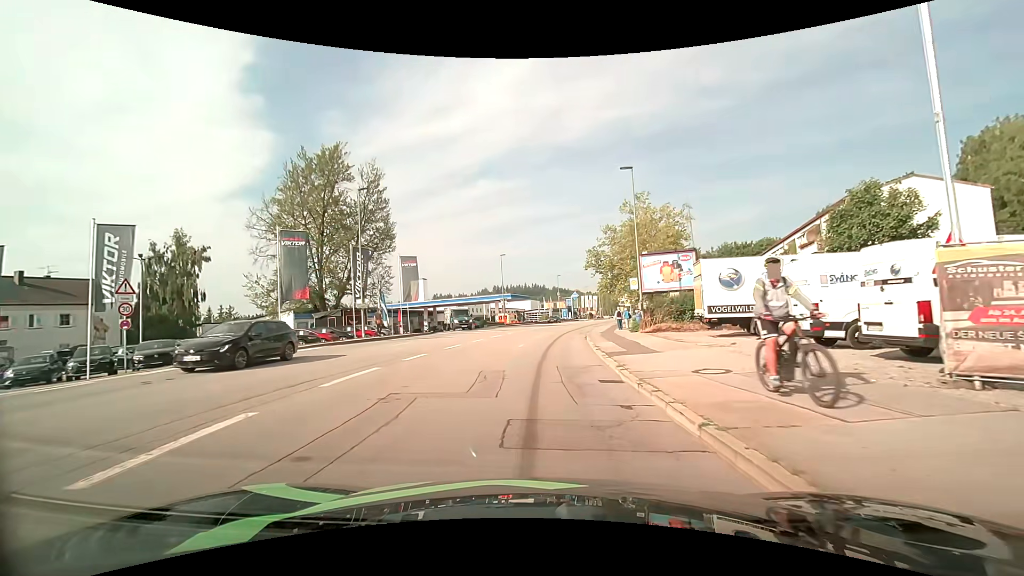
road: tertiary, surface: asphalt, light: Day
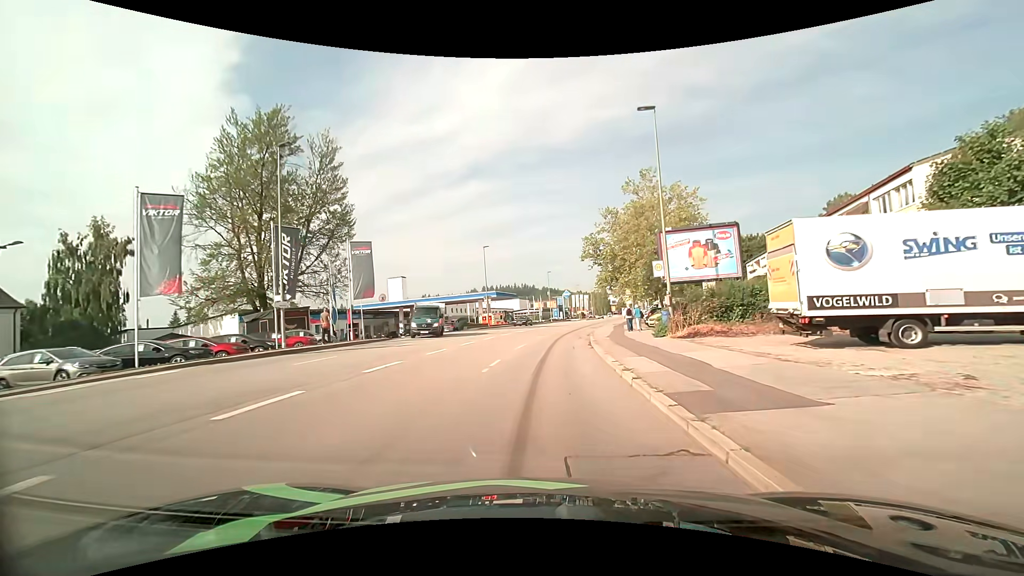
(+0.2, +9.2) m; +2°
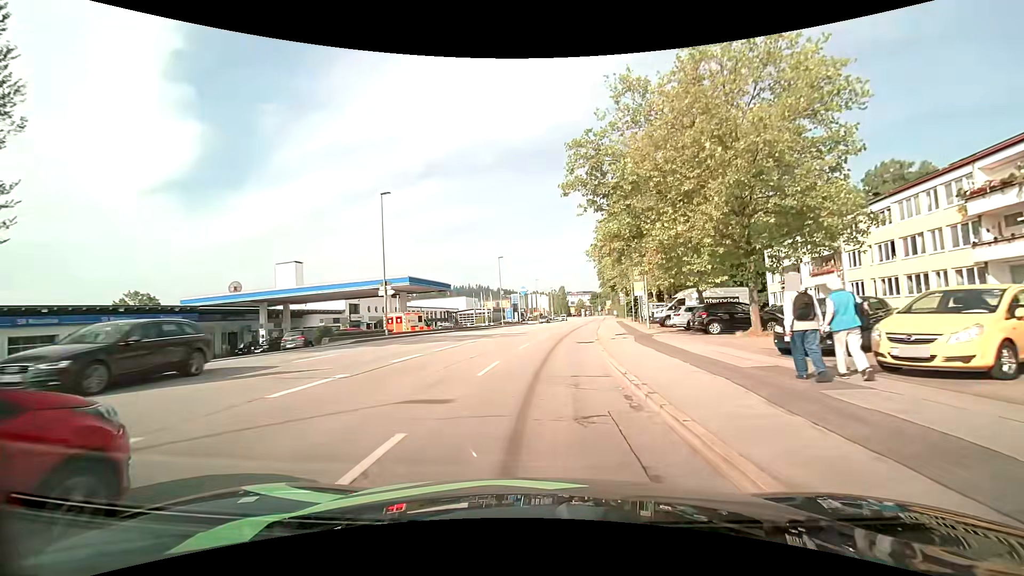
(+0.9, +27.9) m; +5°
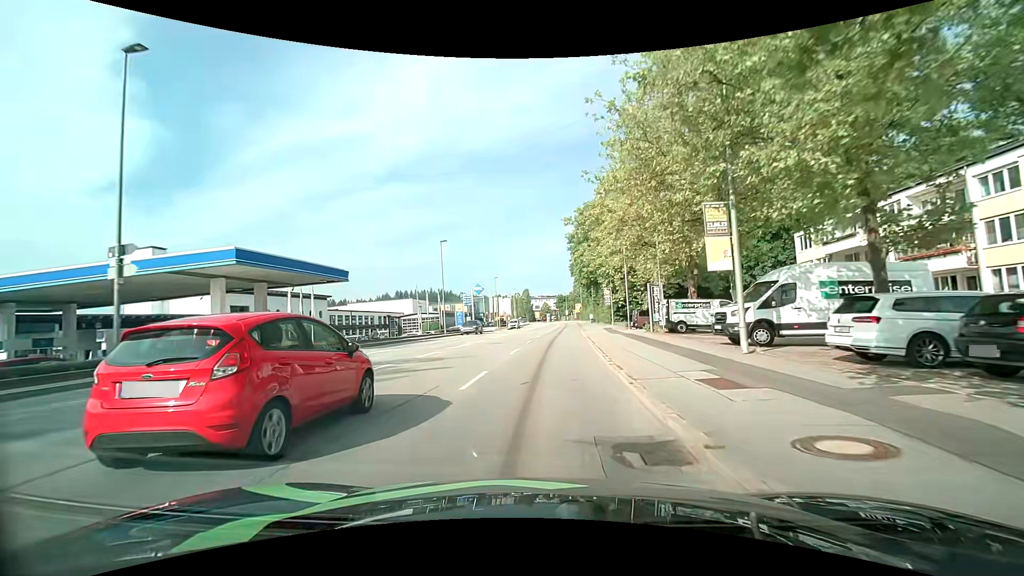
(+0.7, +19.9) m; +5°
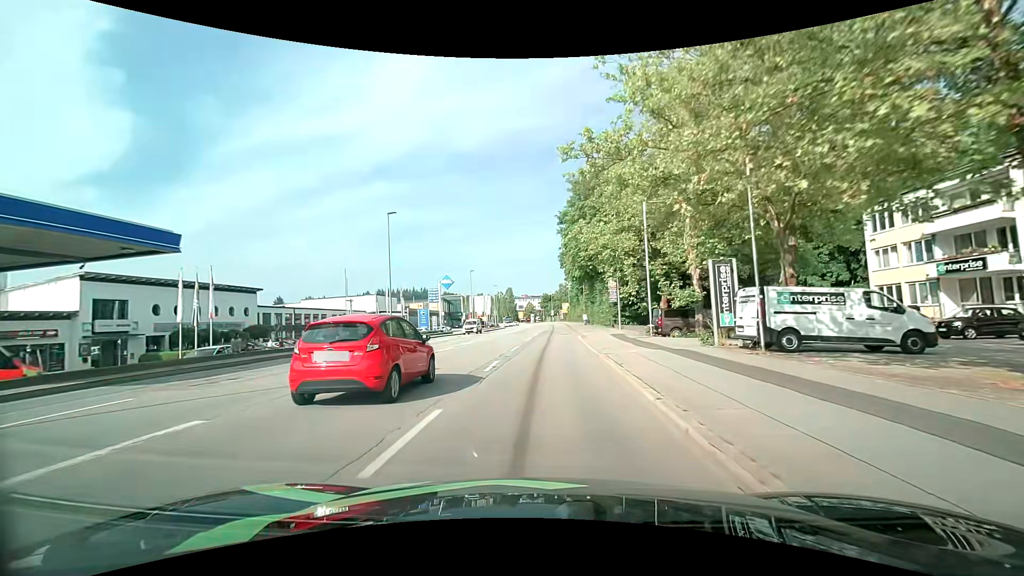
(+0.1, +14.3) m; +2°
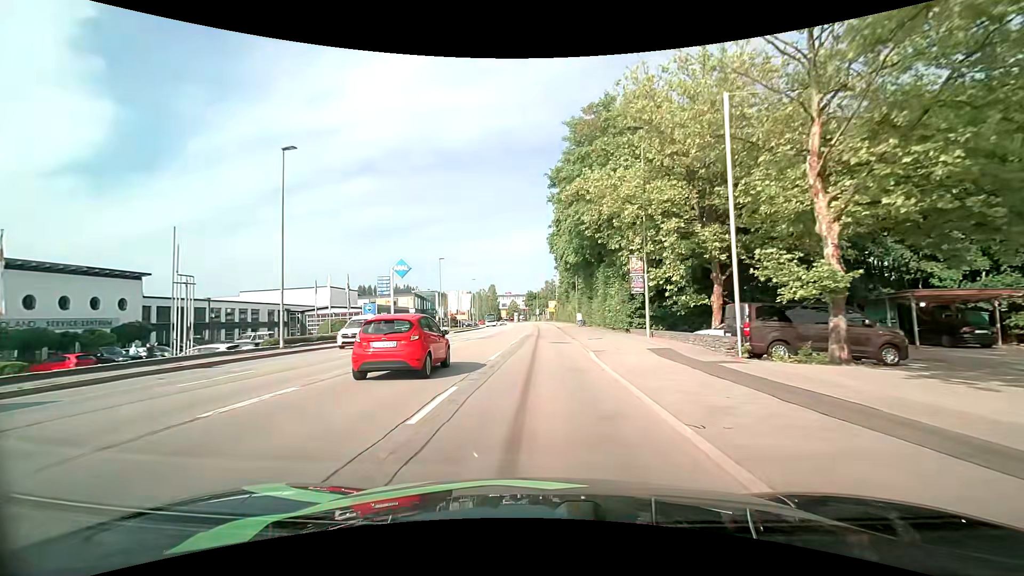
(0.0, +14.7) m; +1°
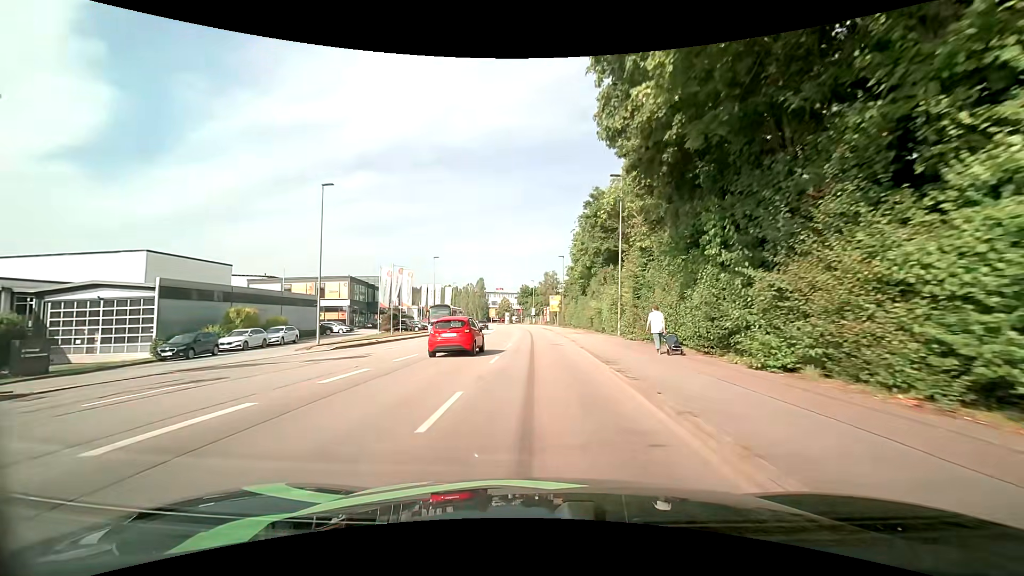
(0.0, +38.2) m; 0°
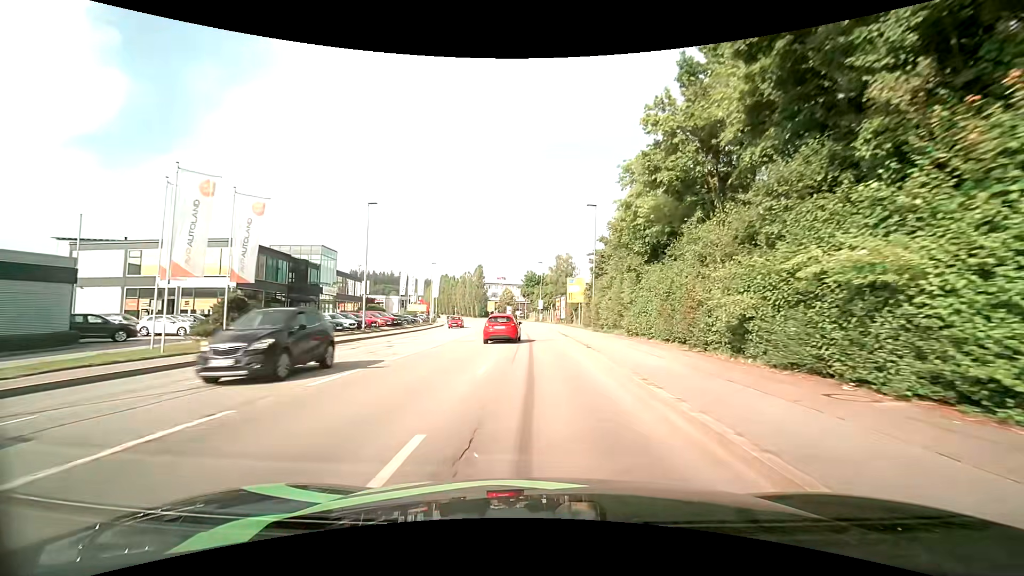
(-0.2, +30.8) m; -1°
(0, +10) (0, +20) (0, +30) (-1, +40) (-1, +50) (-2, +60) (-3, +70) (-4, +80) (-6, +90) (-7, +100) m
